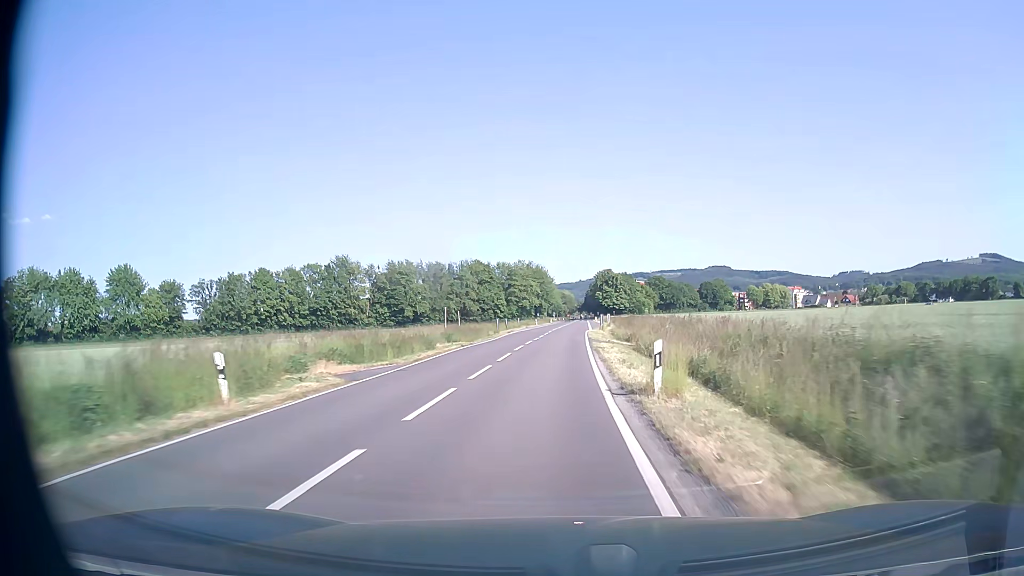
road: tertiary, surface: asphalt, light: Day
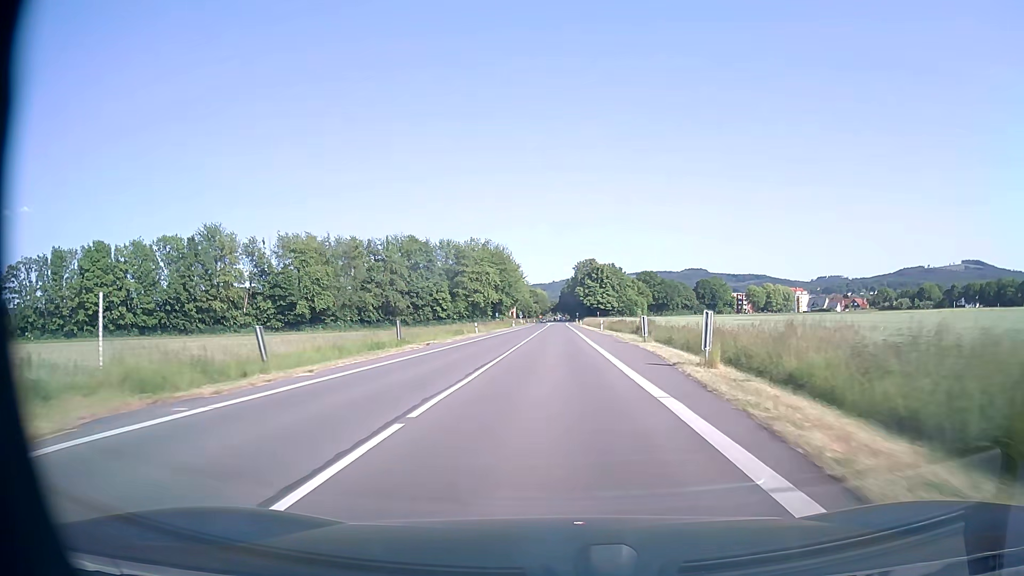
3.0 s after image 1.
(+1.3, +60.9) m; +2°
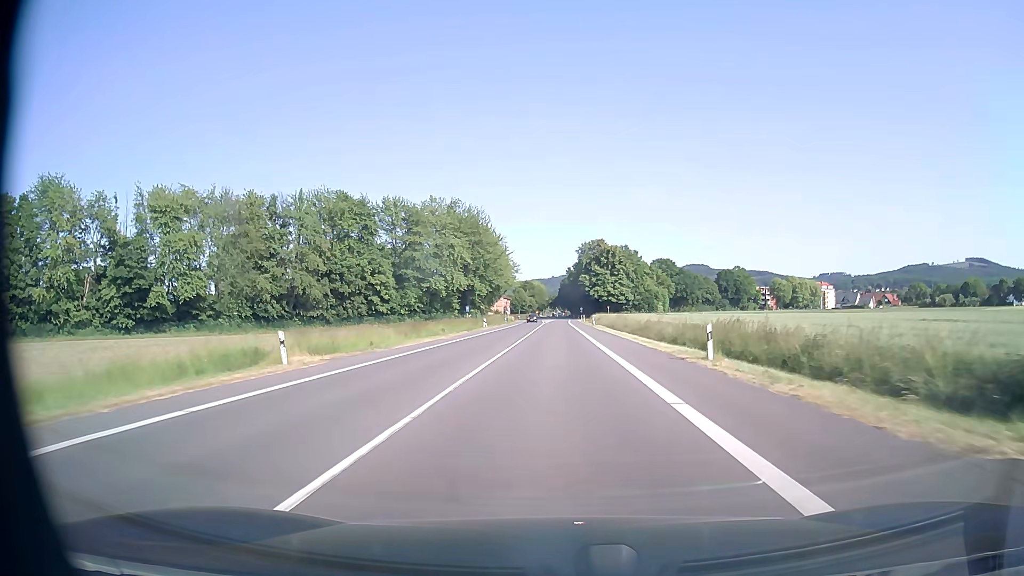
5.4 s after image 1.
(0.0, +47.8) m; 0°
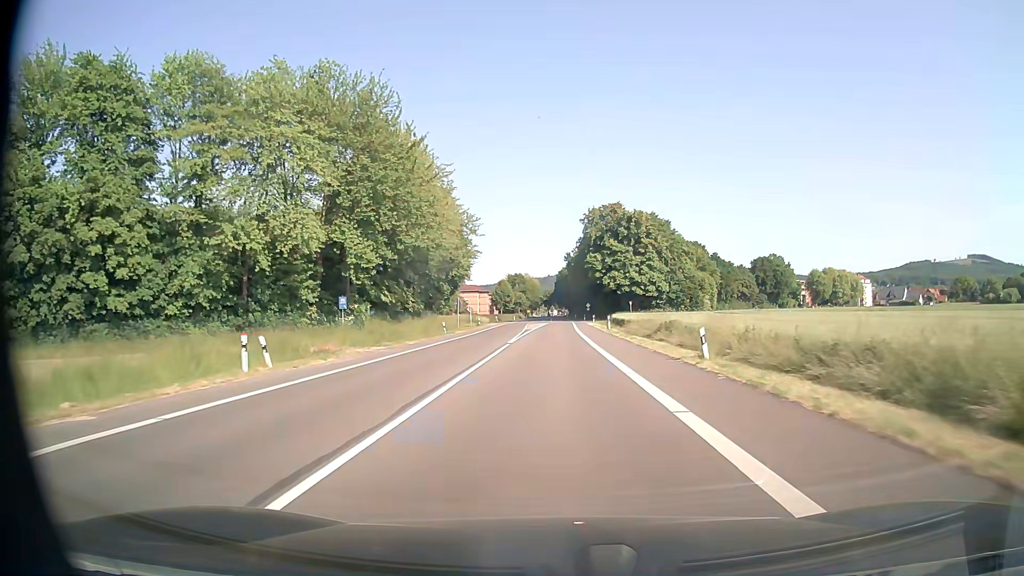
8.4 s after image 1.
(+0.1, +59.3) m; 0°
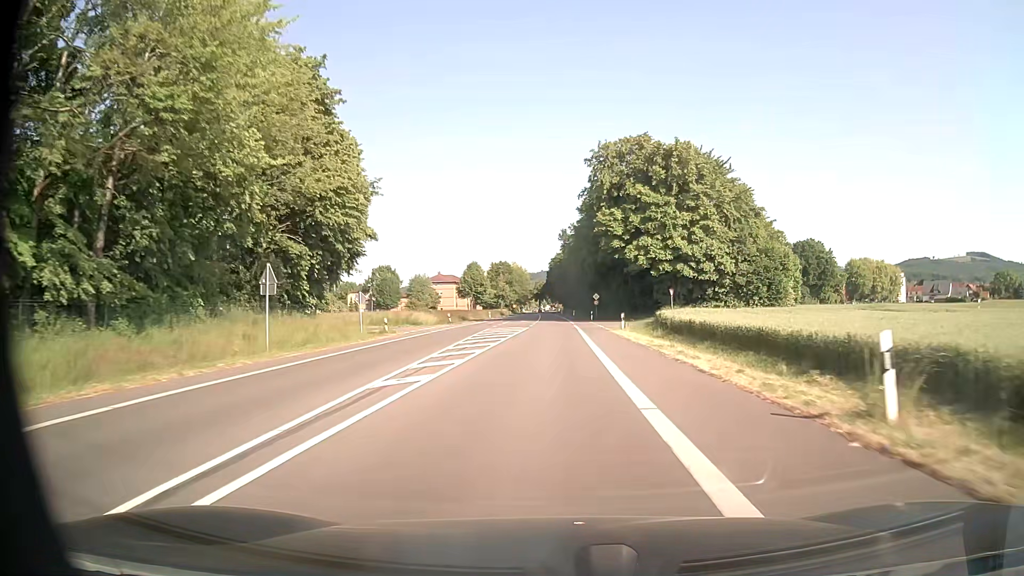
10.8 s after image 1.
(+0.4, +46.6) m; +1°
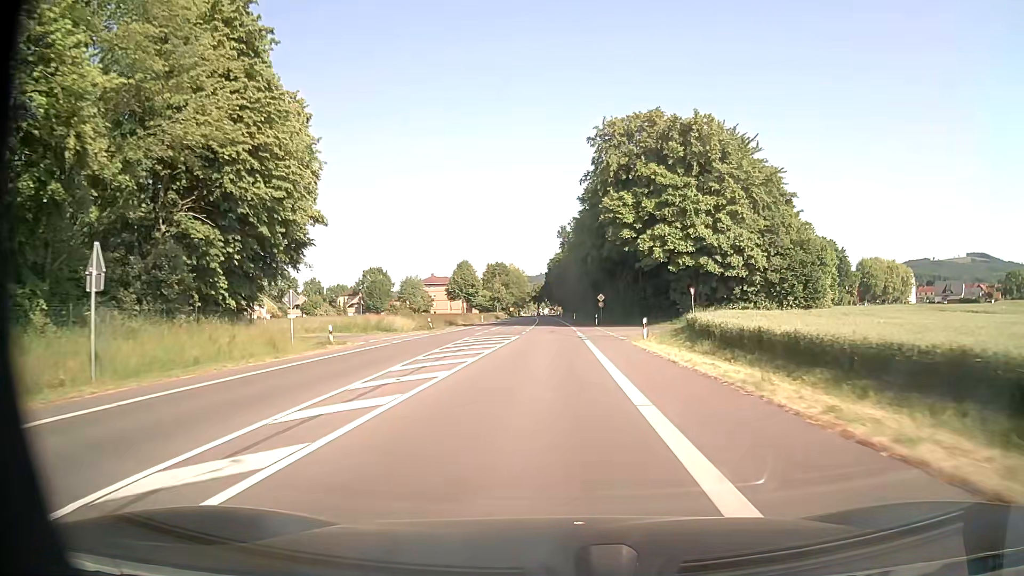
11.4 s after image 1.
(0.0, +11.0) m; 0°
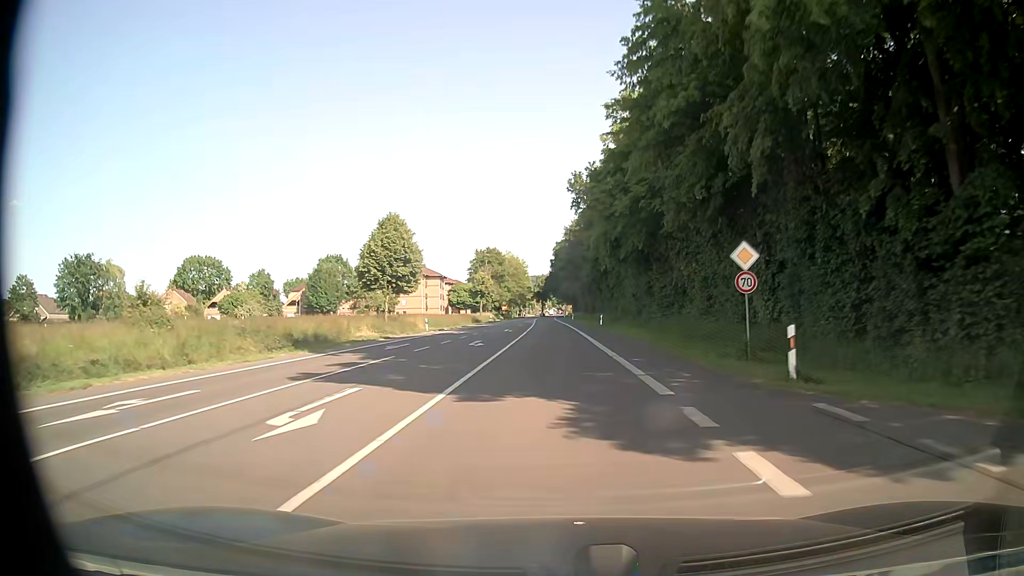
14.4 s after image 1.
(-0.4, +53.7) m; -1°
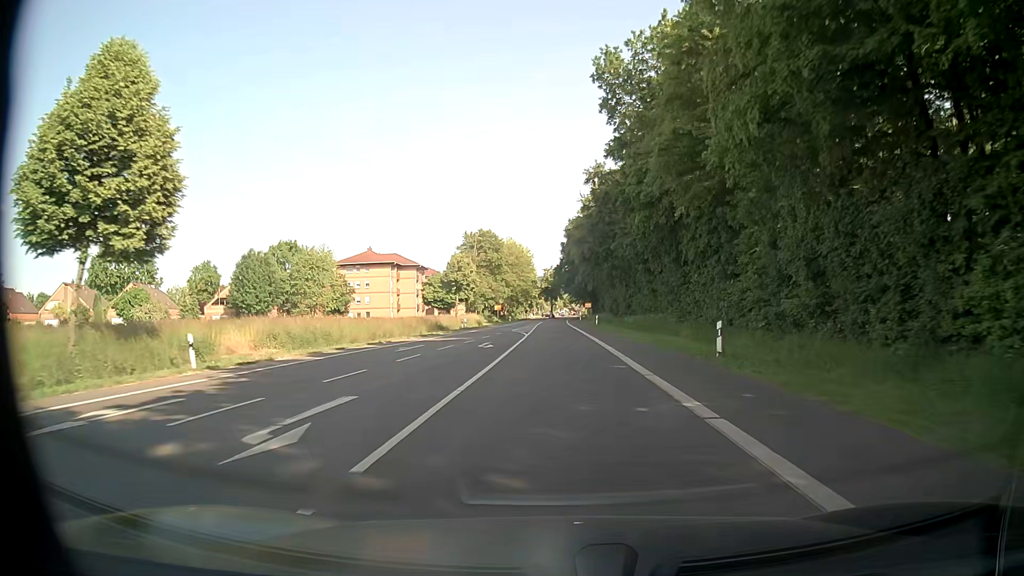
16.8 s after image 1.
(-0.4, +41.4) m; -1°
(0, +10) (0, +20) (0, +30) (0, +40) (0, +50) (0, +60) (0, +70) (0, +80) (0, +90) (0, +100) m
